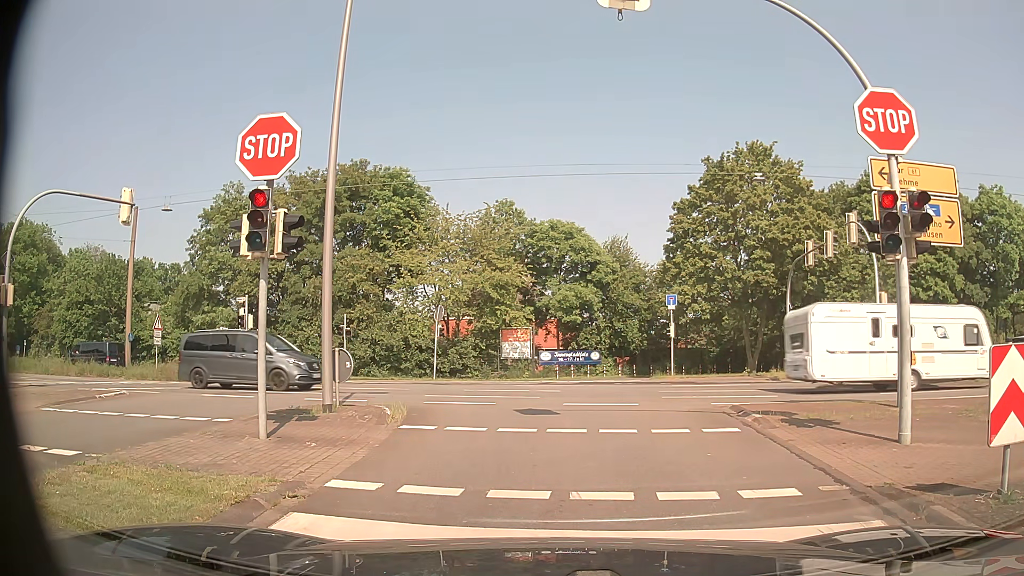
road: residential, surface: asphalt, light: Day
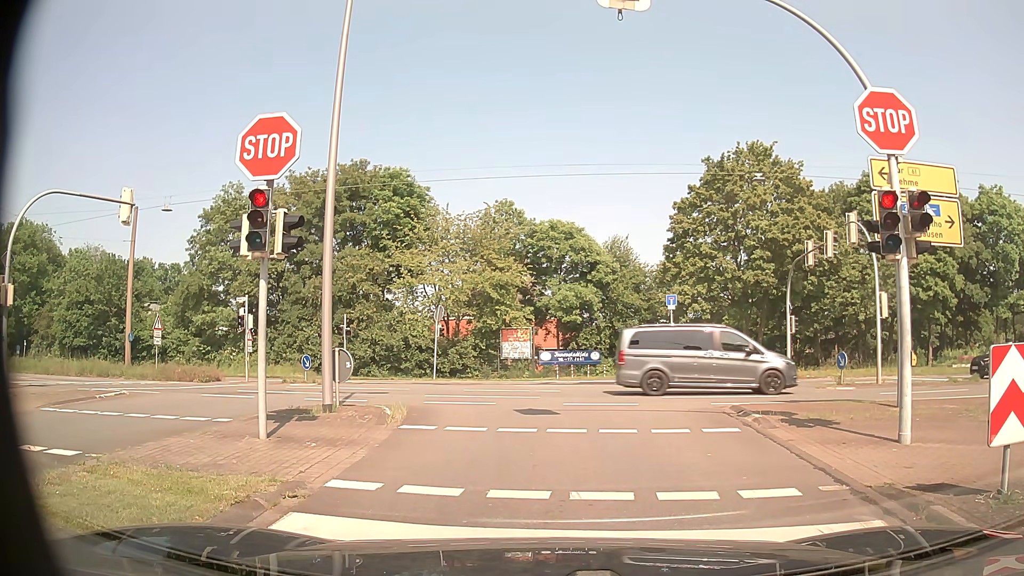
(0.0, 0.0) m; 0°
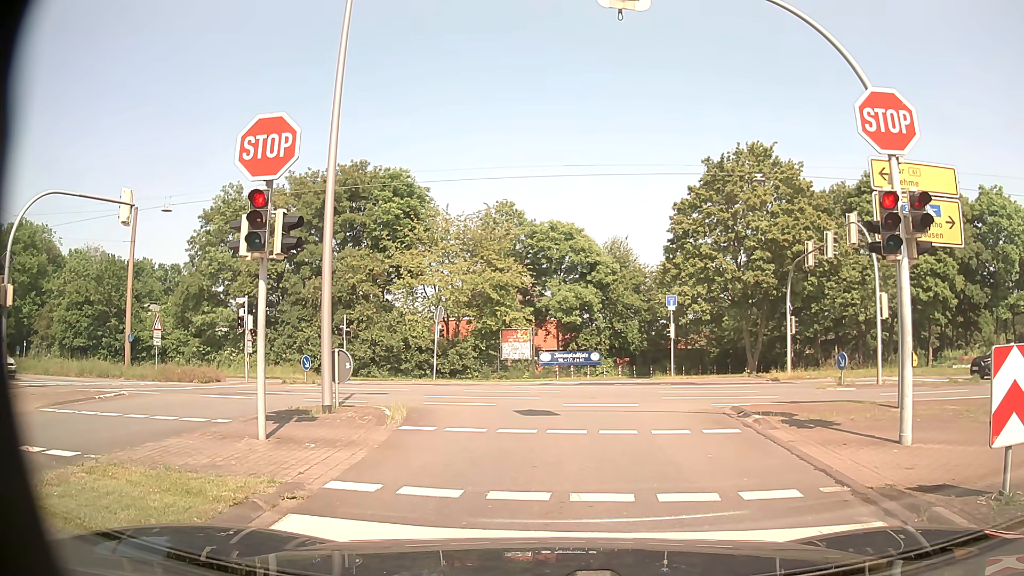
(0.0, 0.0) m; 0°
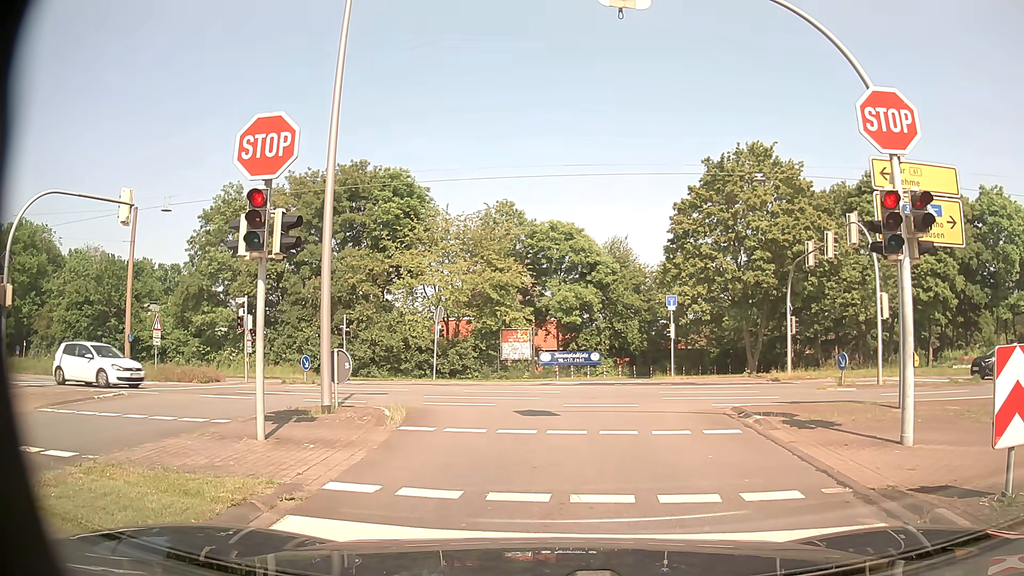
(0.0, 0.0) m; 0°
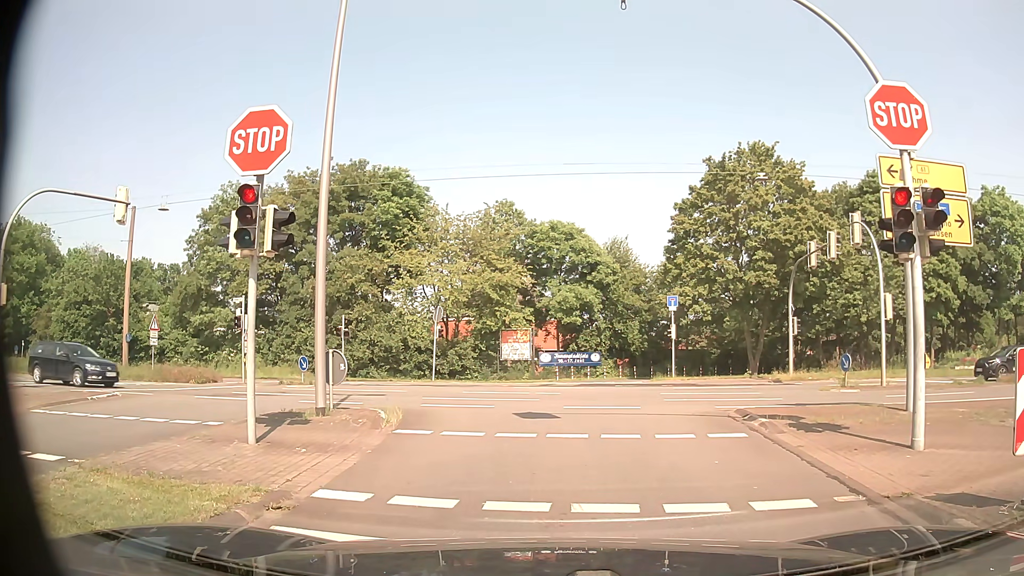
(0.0, +0.3) m; 0°
